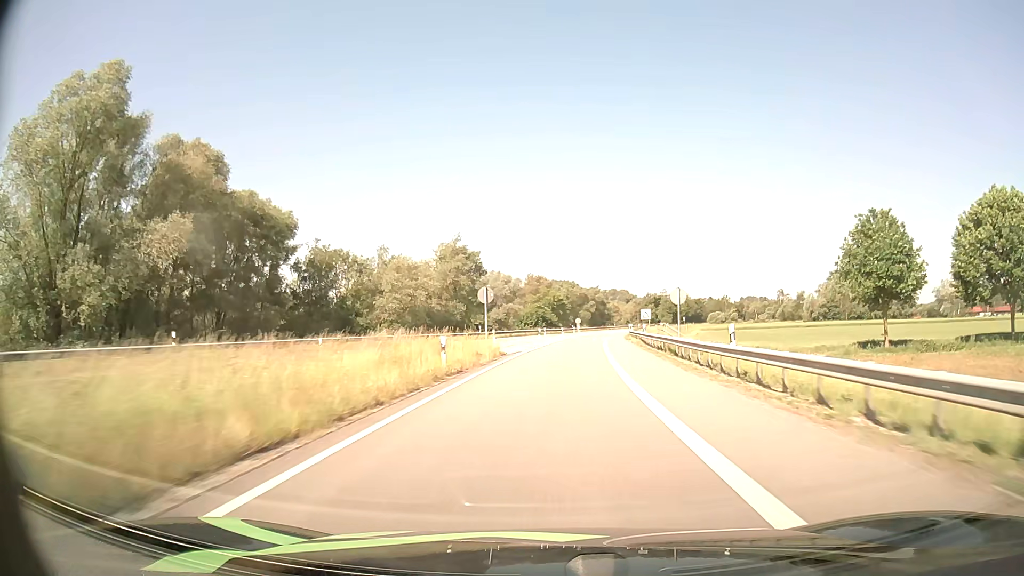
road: primary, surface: asphalt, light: Day
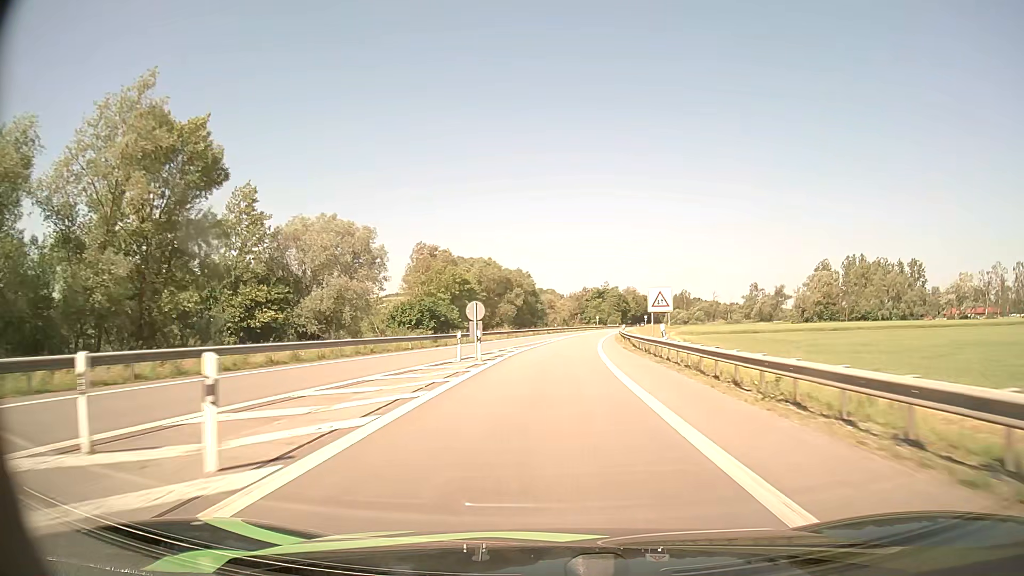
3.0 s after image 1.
(+4.0, +64.7) m; +6°
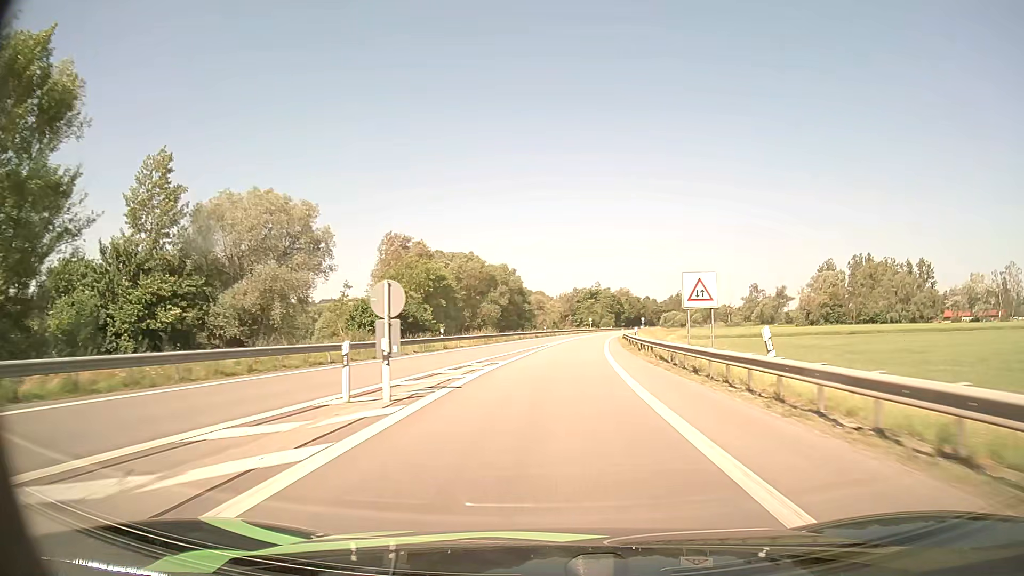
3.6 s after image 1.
(+0.1, +13.3) m; +1°
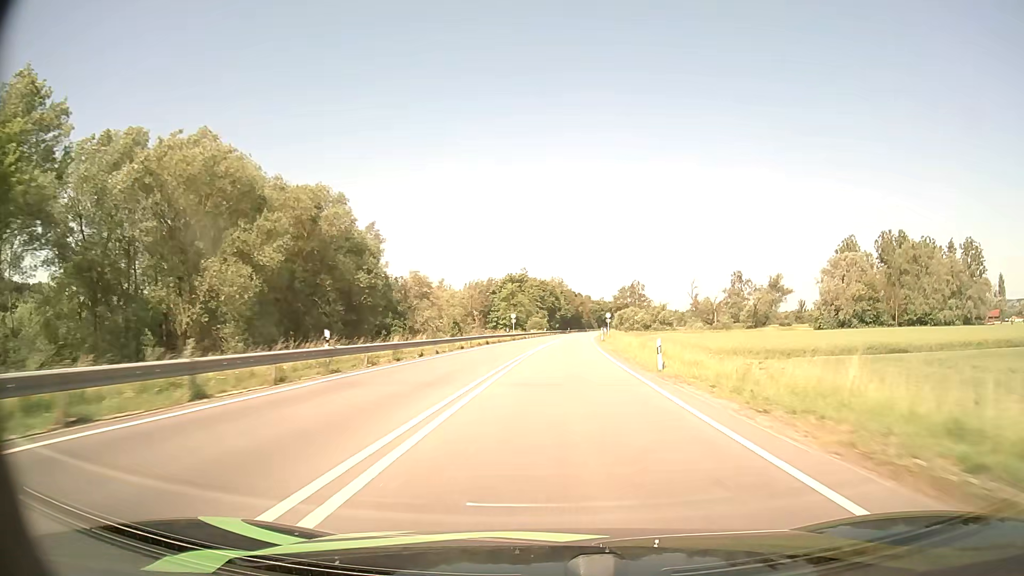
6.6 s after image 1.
(+3.8, +69.2) m; +7°
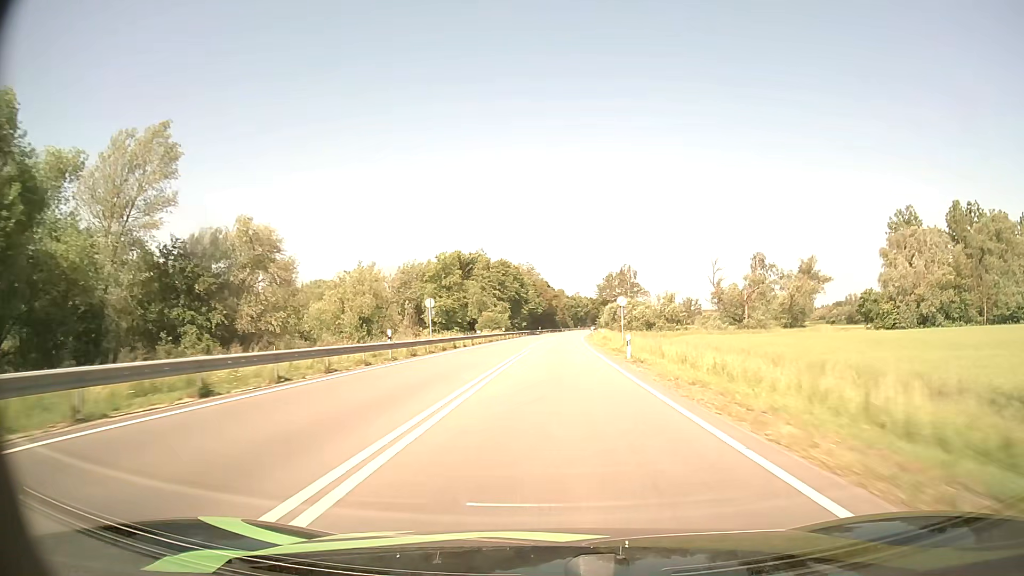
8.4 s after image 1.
(+1.1, +43.7) m; +3°
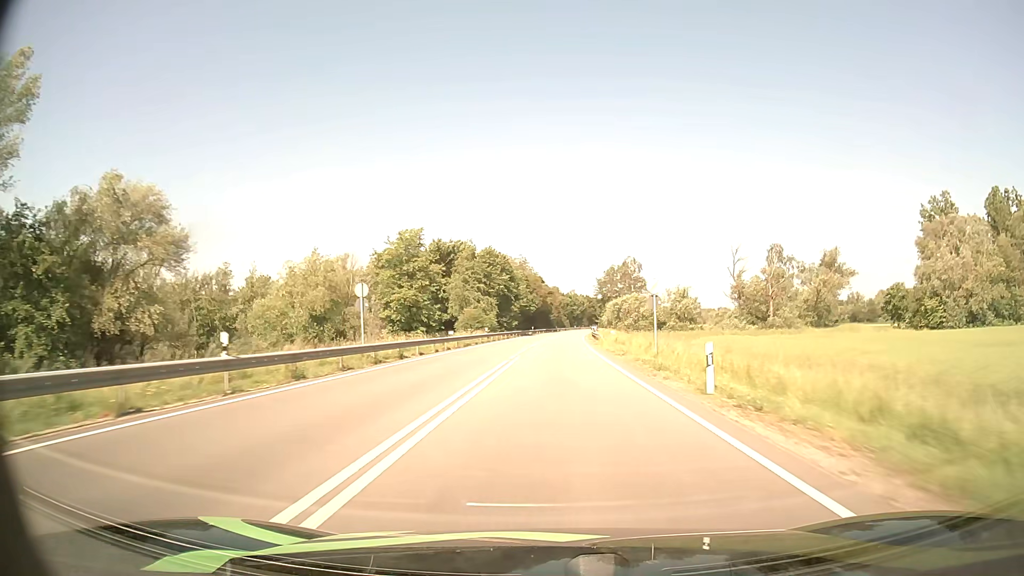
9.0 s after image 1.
(+0.1, +14.9) m; 0°
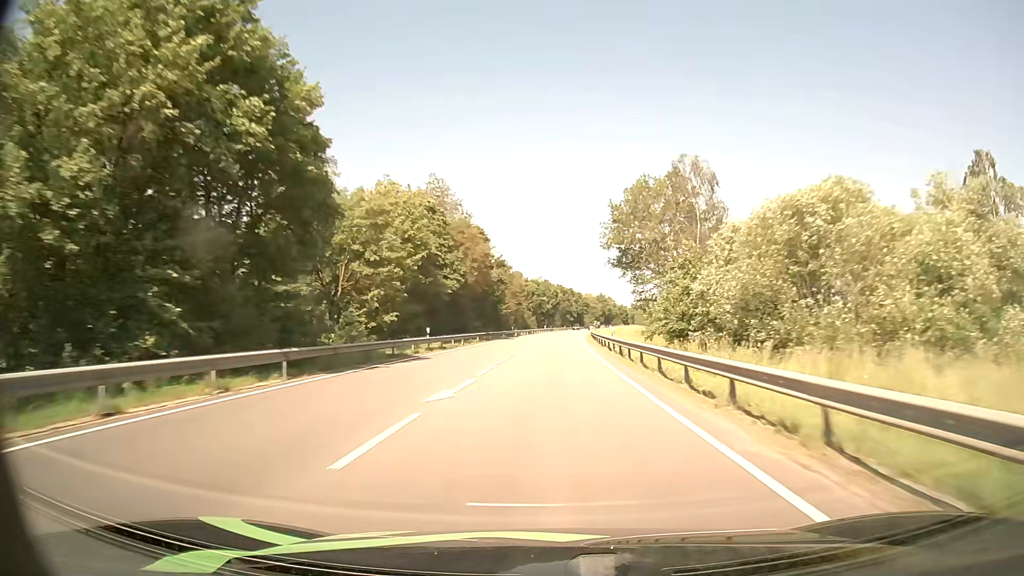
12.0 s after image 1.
(+2.1, +76.7) m; +3°
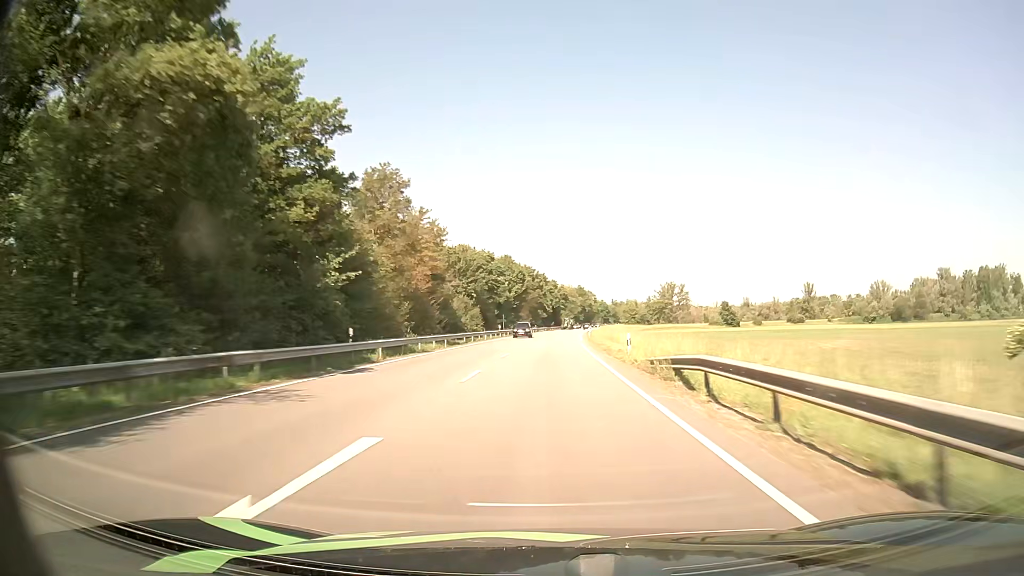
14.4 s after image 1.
(+1.5, +63.0) m; +3°
(0, +10) (0, +20) (0, +30) (0, +40) (+1, +50) (+1, +60) (+1, +70) (+2, +80) (+2, +90) (+3, +100) m
